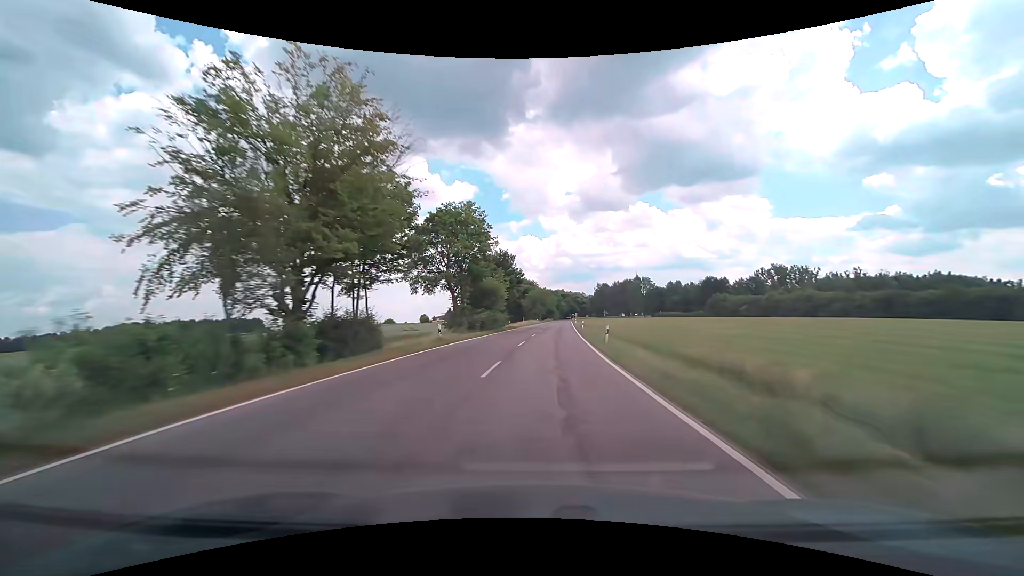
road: tertiary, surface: asphalt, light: Day
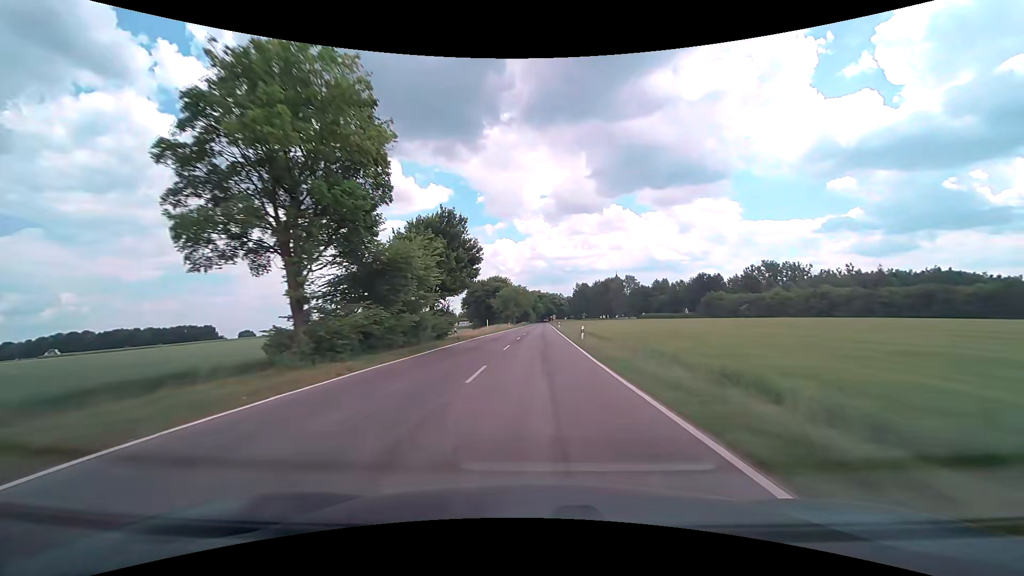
(+0.7, +24.5) m; +3°
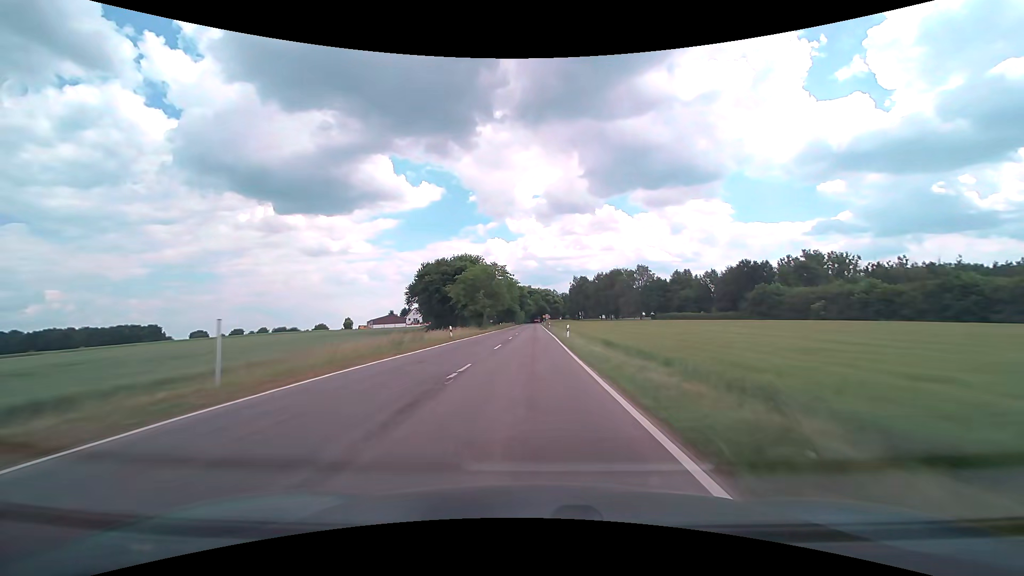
(+1.1, +47.8) m; +1°
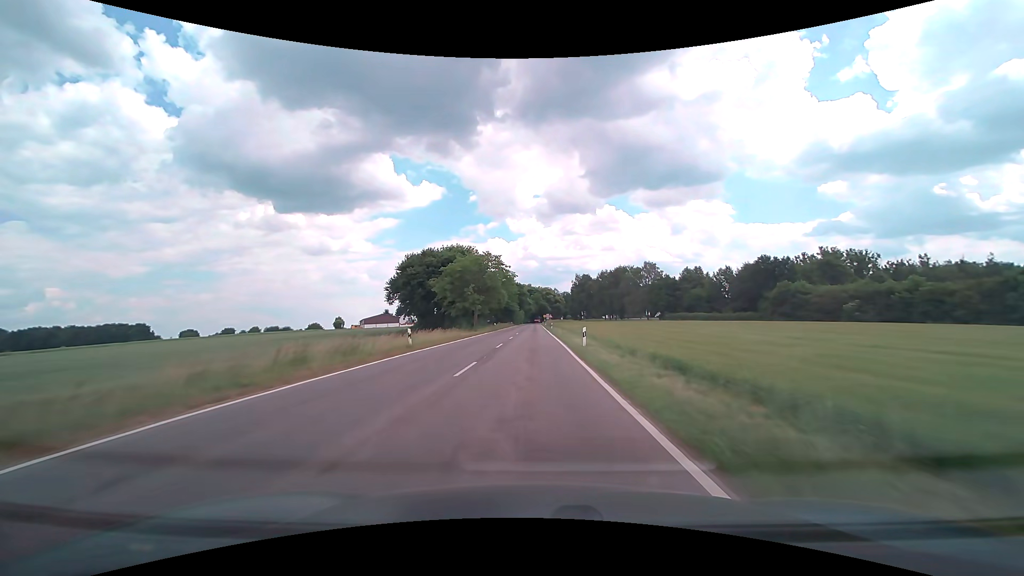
(0.0, +11.6) m; 0°
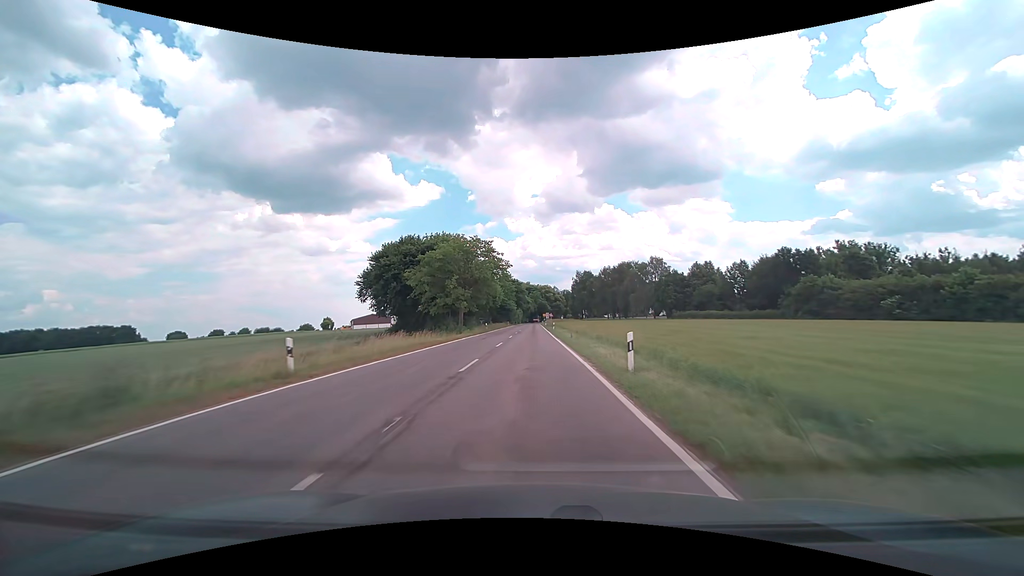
(0.0, +11.5) m; 0°
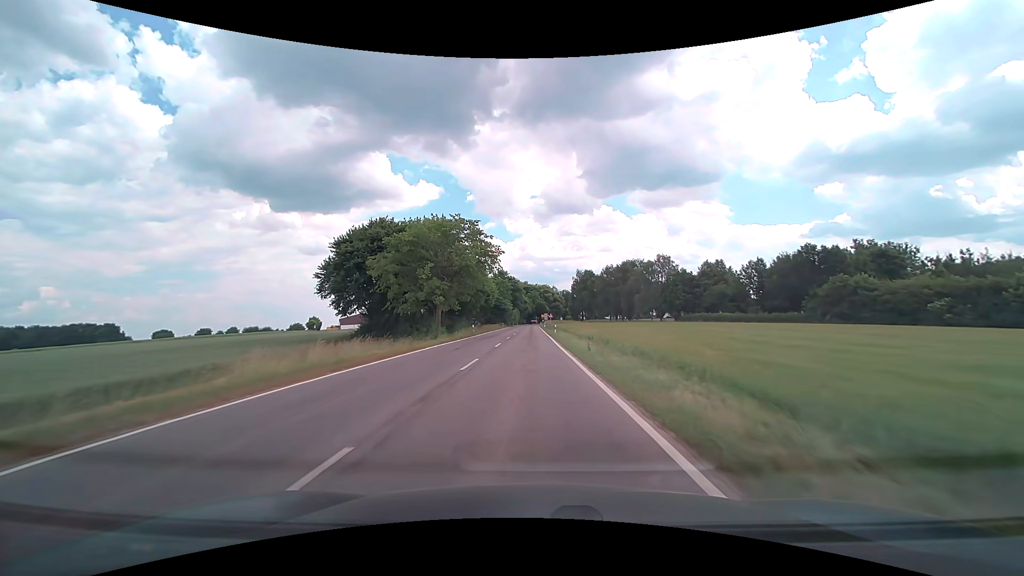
(0.0, +11.1) m; 0°
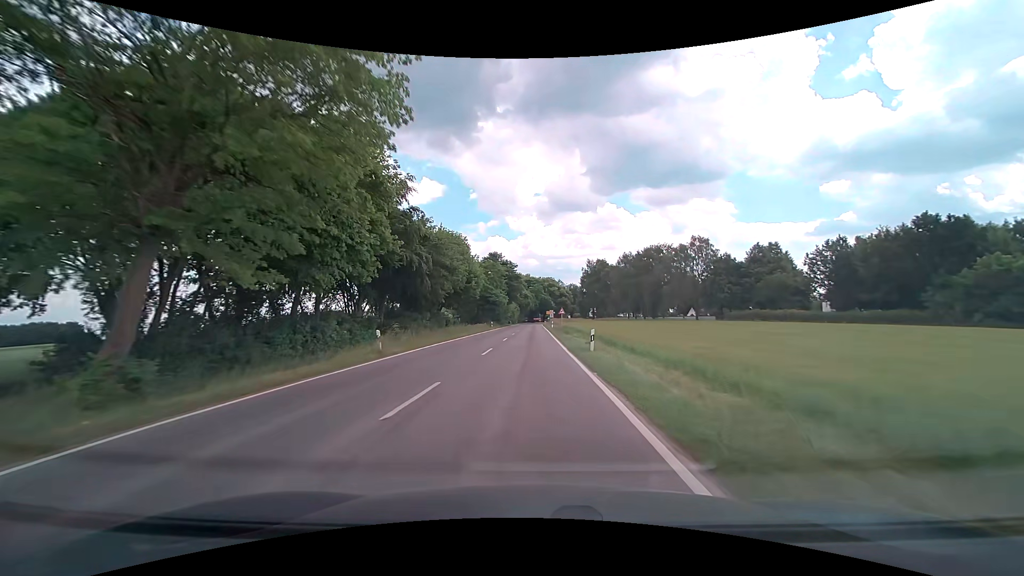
(0.0, +30.9) m; 0°
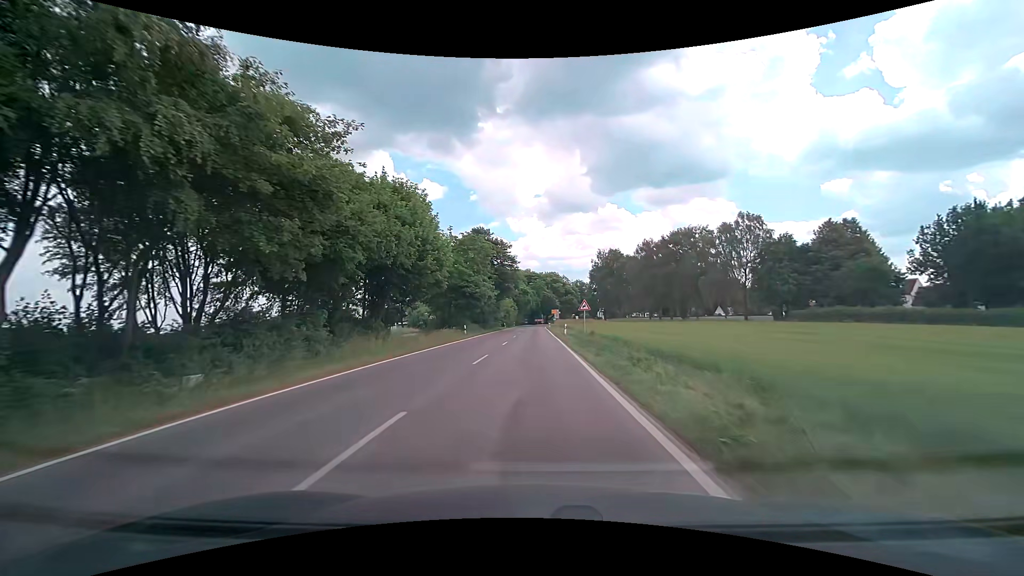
(0.0, +27.3) m; 0°
(0, +10) (0, +20) (0, +30) (0, +40) (0, +50) (0, +60) (0, +70) (0, +80) (0, +90) (0, +100) m
